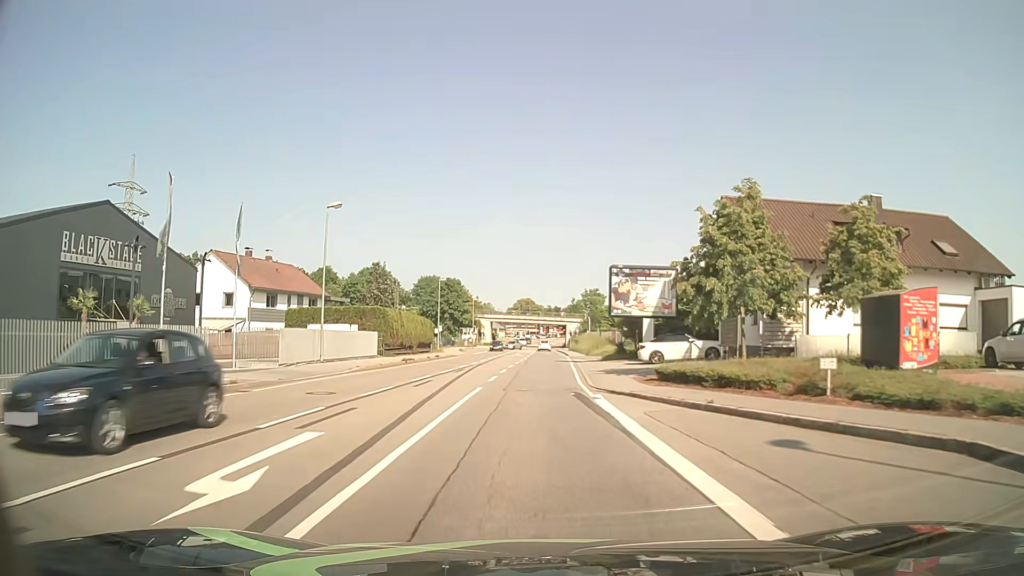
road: primary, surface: asphalt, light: Day
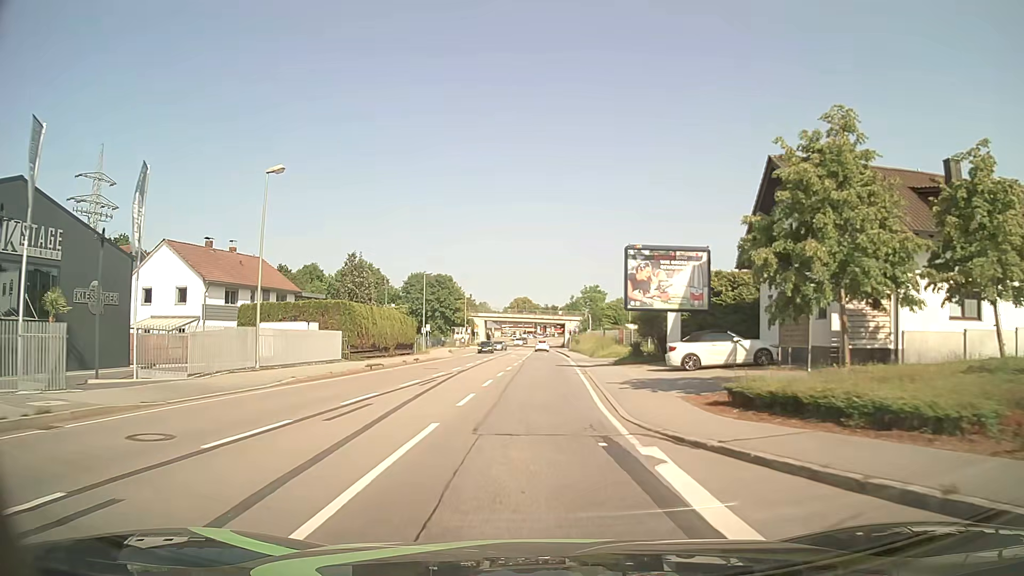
(0.0, +7.8) m; 0°
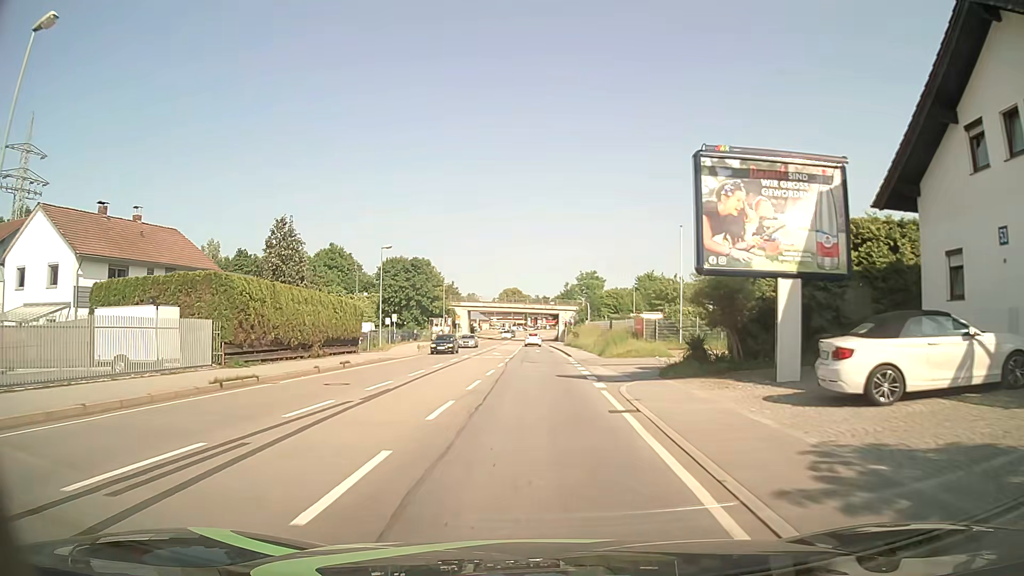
(0.0, +14.7) m; +1°
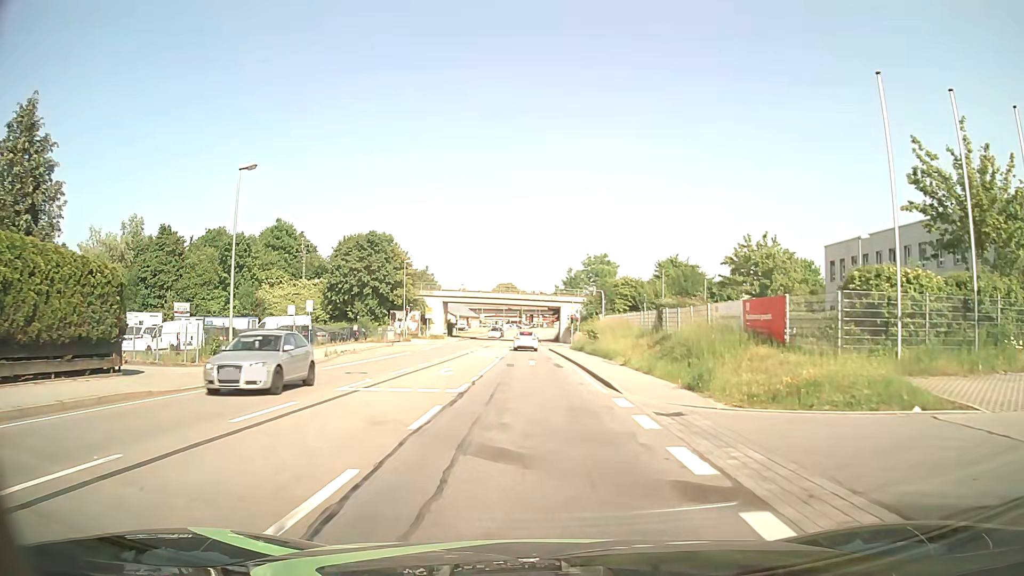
(+0.1, +24.8) m; 0°
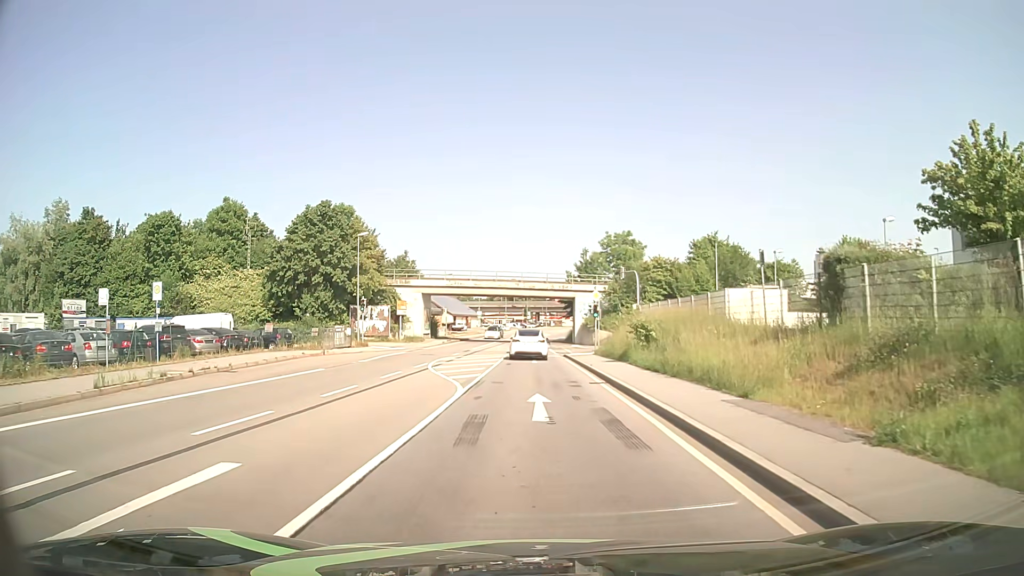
(0.0, +19.4) m; 0°
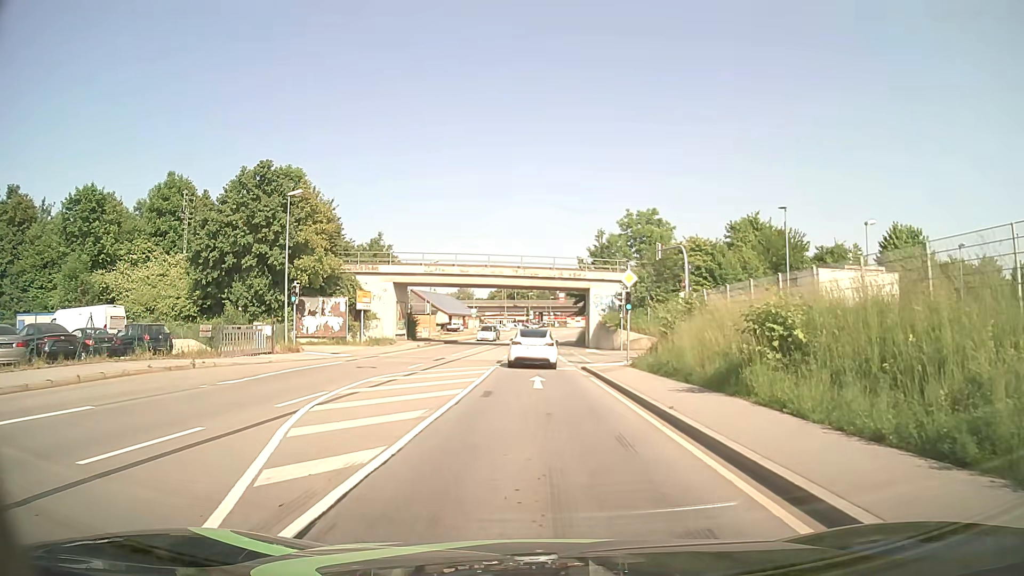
(0.0, +14.6) m; 0°
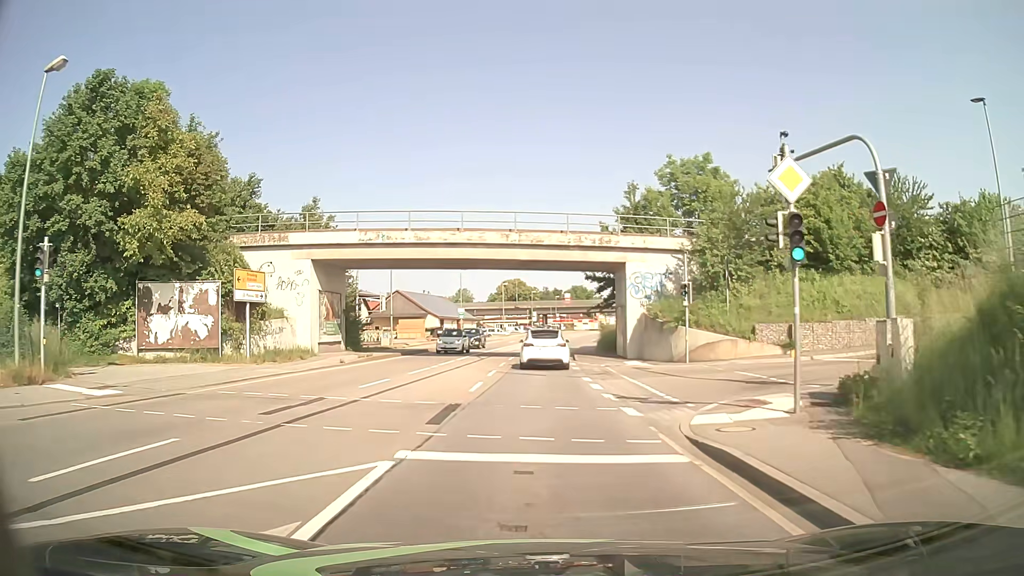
(-0.1, +20.3) m; 0°
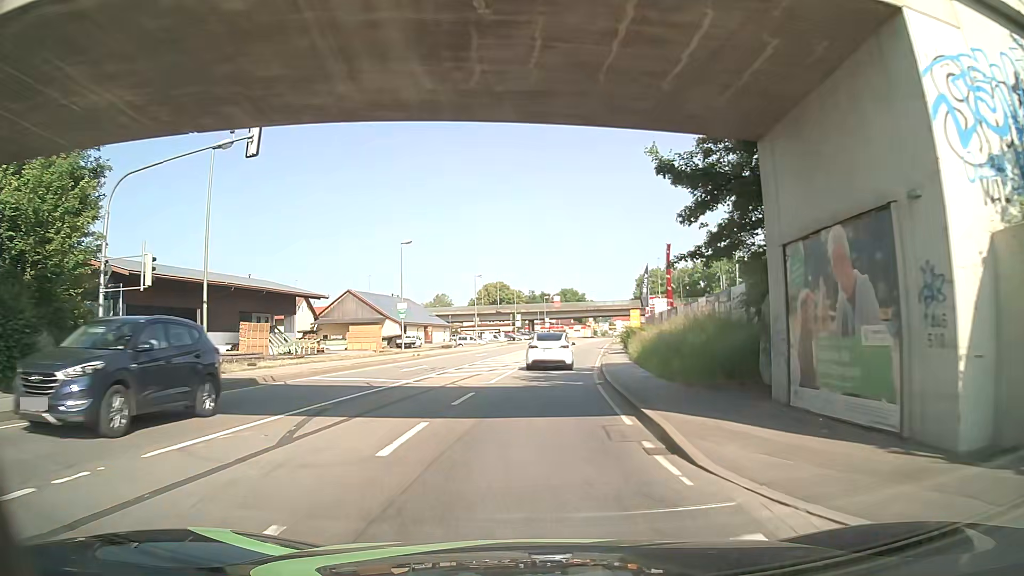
(0.0, +27.5) m; +1°
(0, +10) (0, +20) (+1, +30) (+2, +40) (+3, +50) (+4, +60) (+5, +70) (+6, +80) (+8, +90) (+9, +99) m
